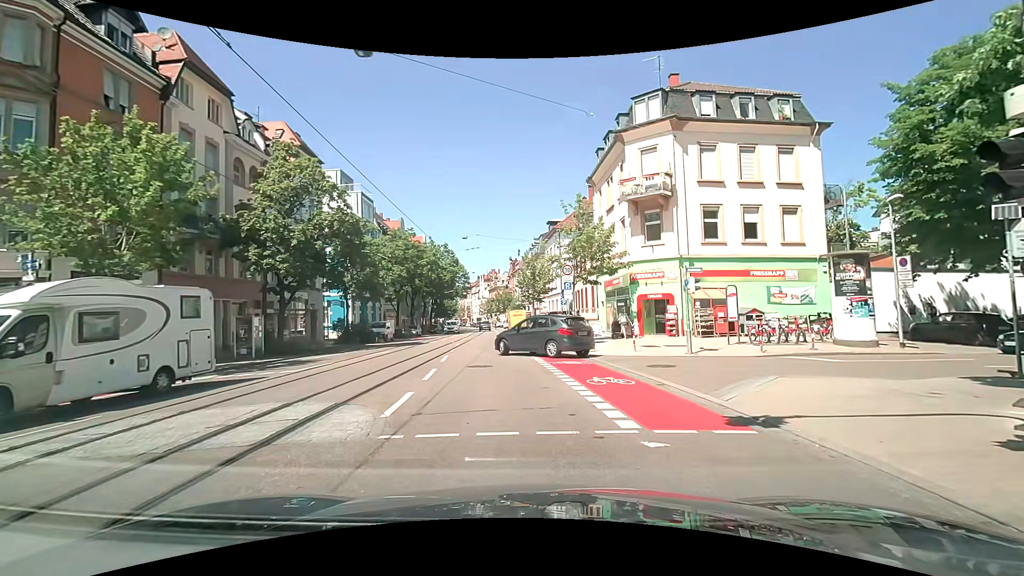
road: primary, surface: asphalt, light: Day
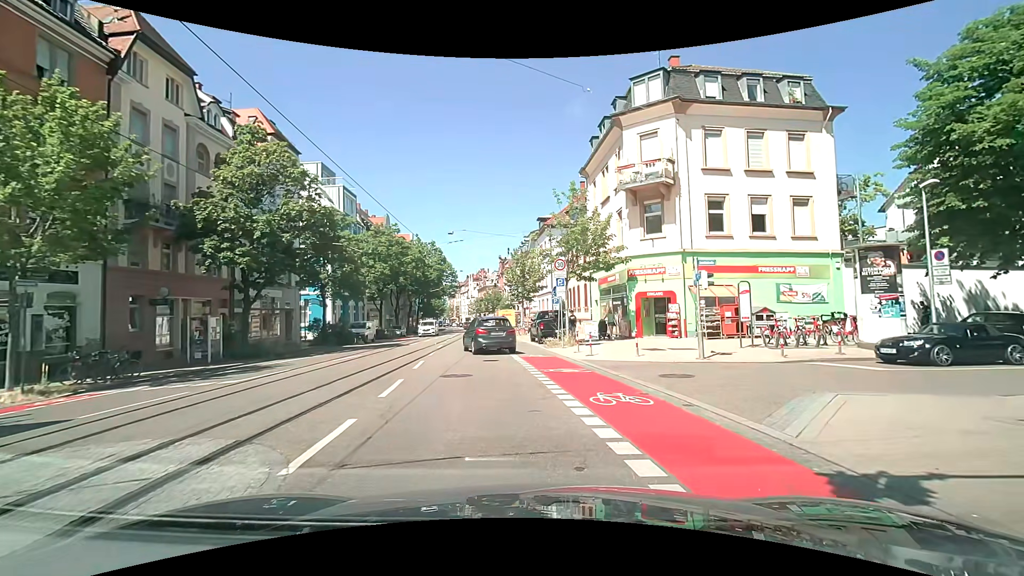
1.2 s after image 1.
(0.0, +2.6) m; +2°
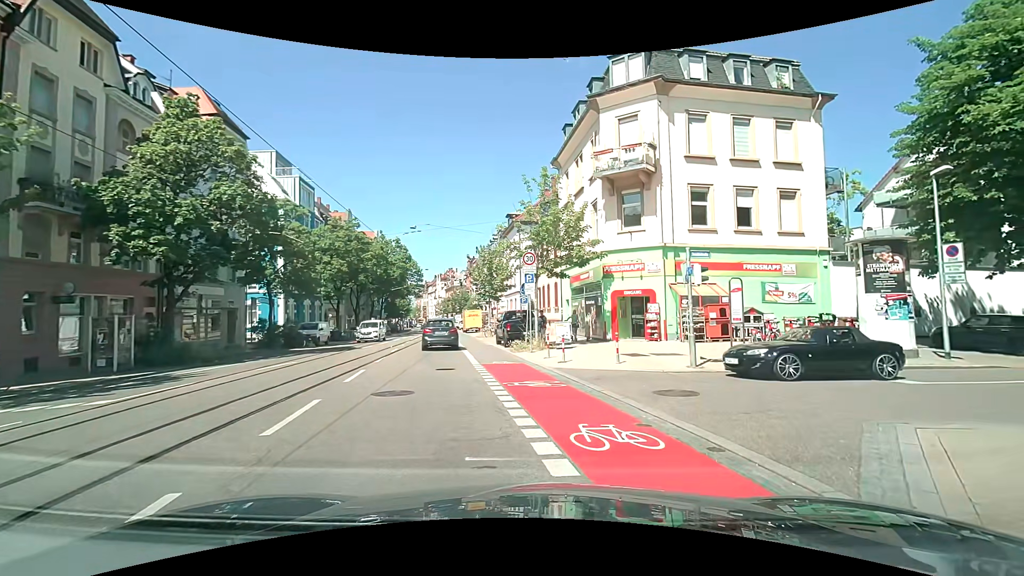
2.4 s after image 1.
(0.0, +2.8) m; +5°
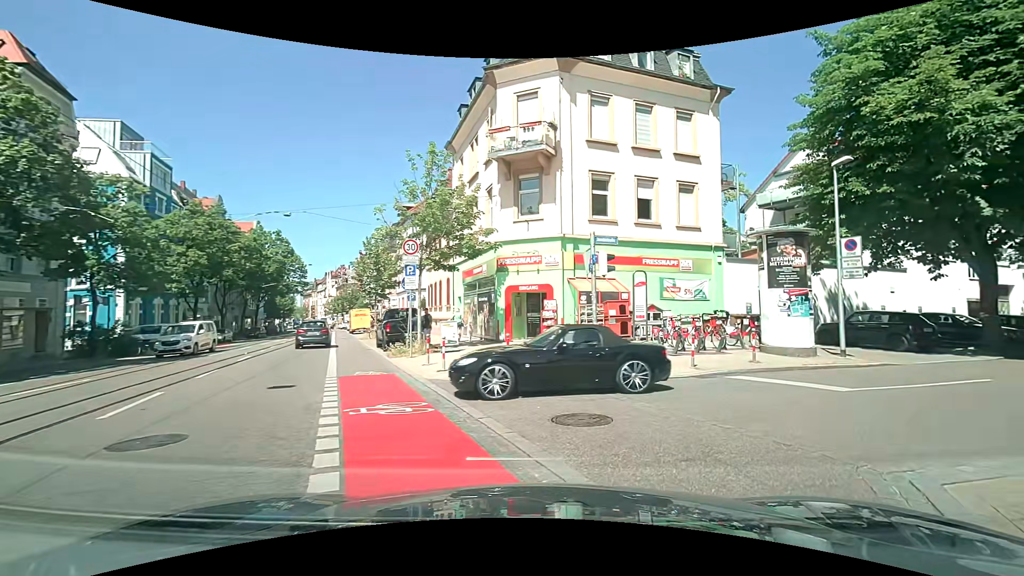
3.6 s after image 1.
(+0.2, +3.0) m; +9°
